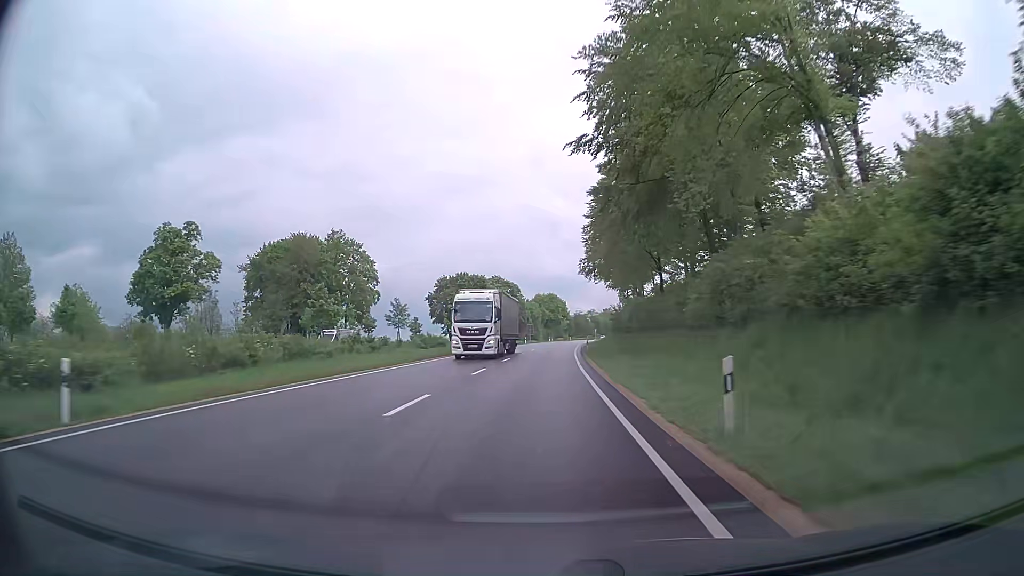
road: primary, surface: asphalt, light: Day
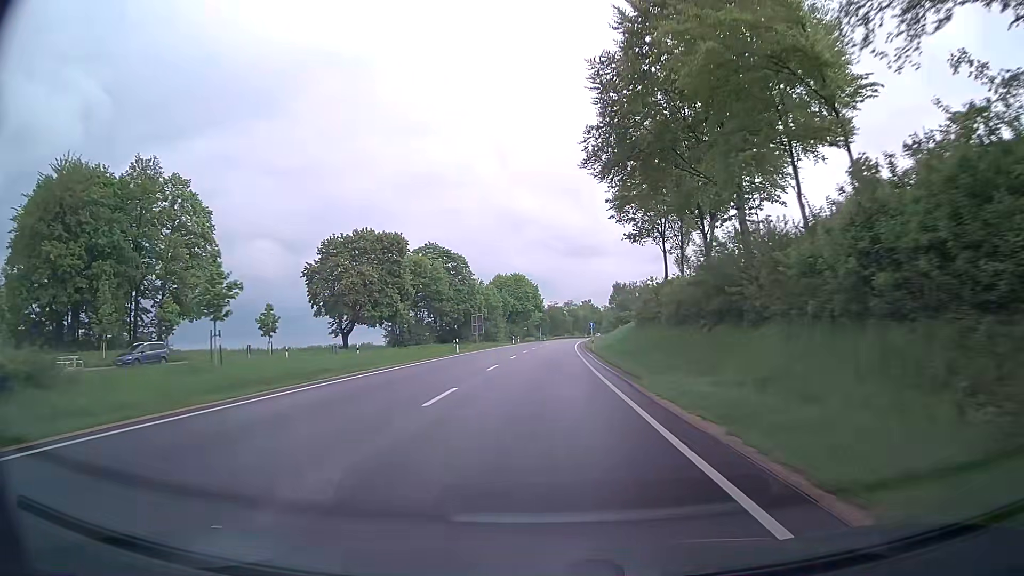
(+1.1, +58.7) m; +3°
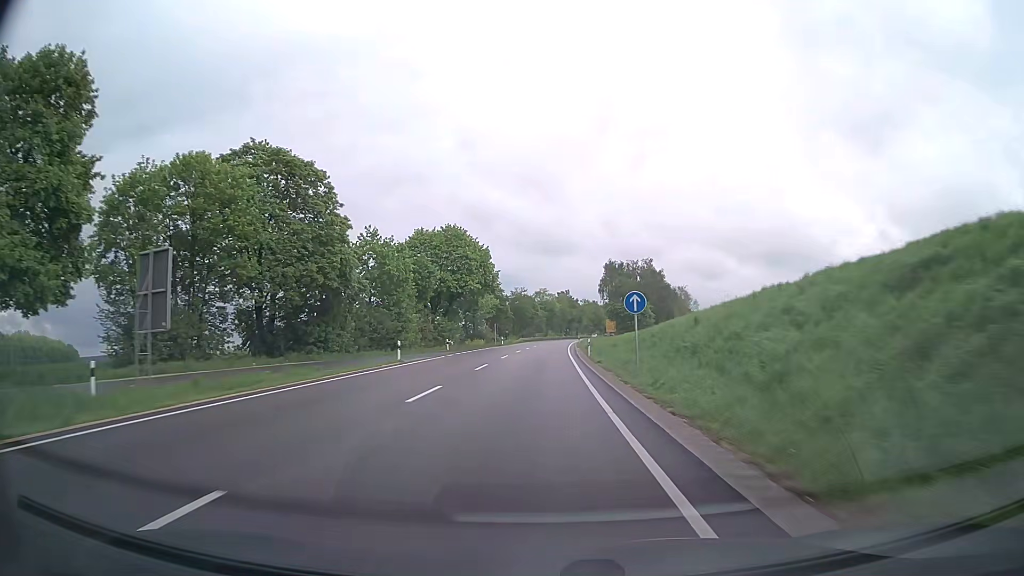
(+1.6, +59.1) m; +3°
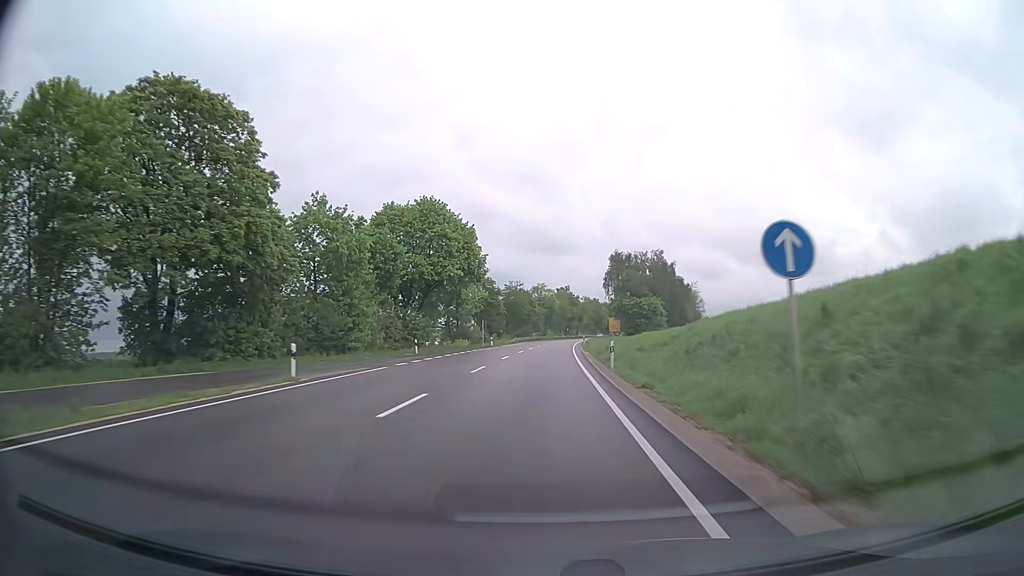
(0.0, +14.8) m; 0°
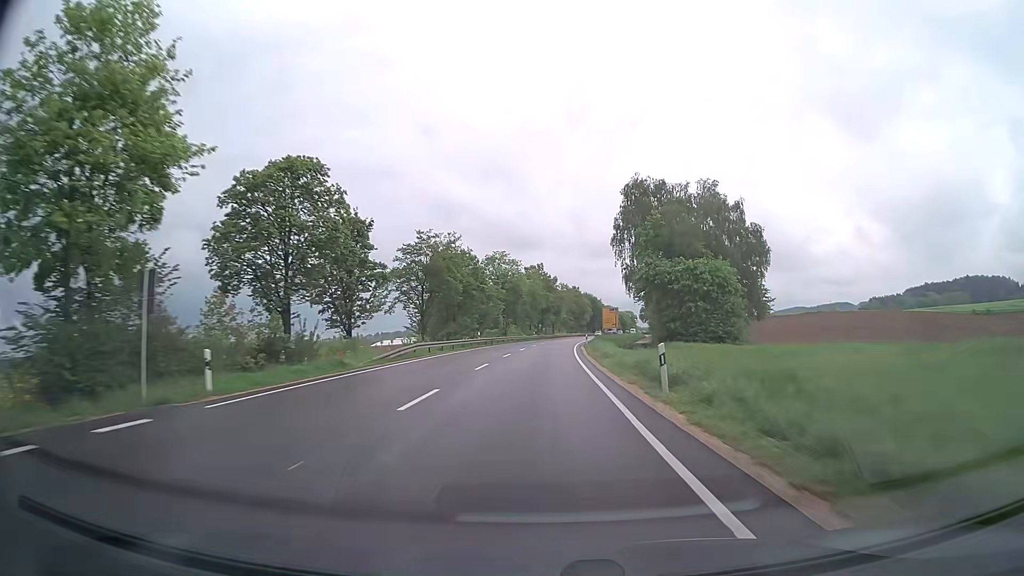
(+1.2, +59.1) m; +3°
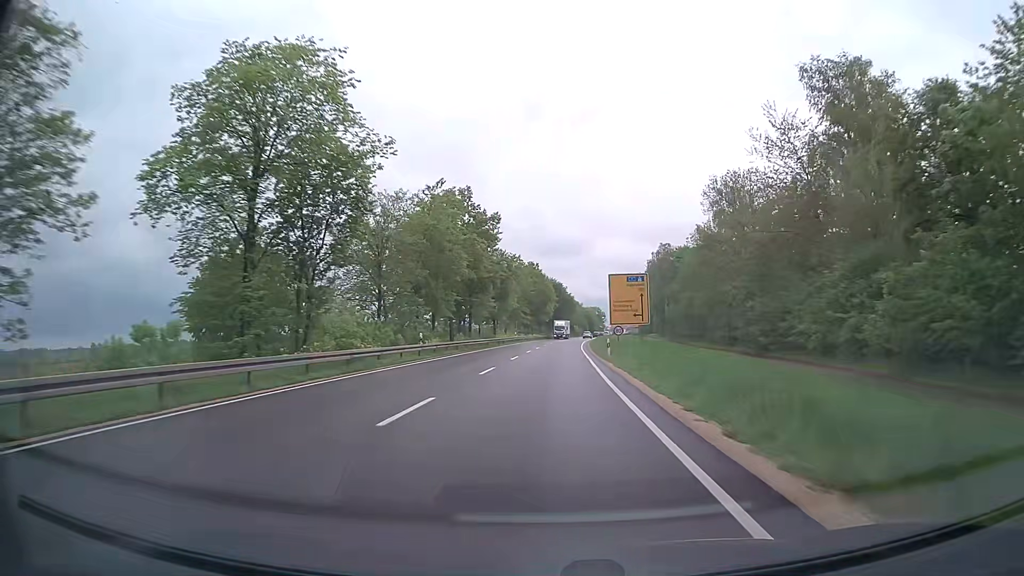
(+2.2, +73.0) m; +4°
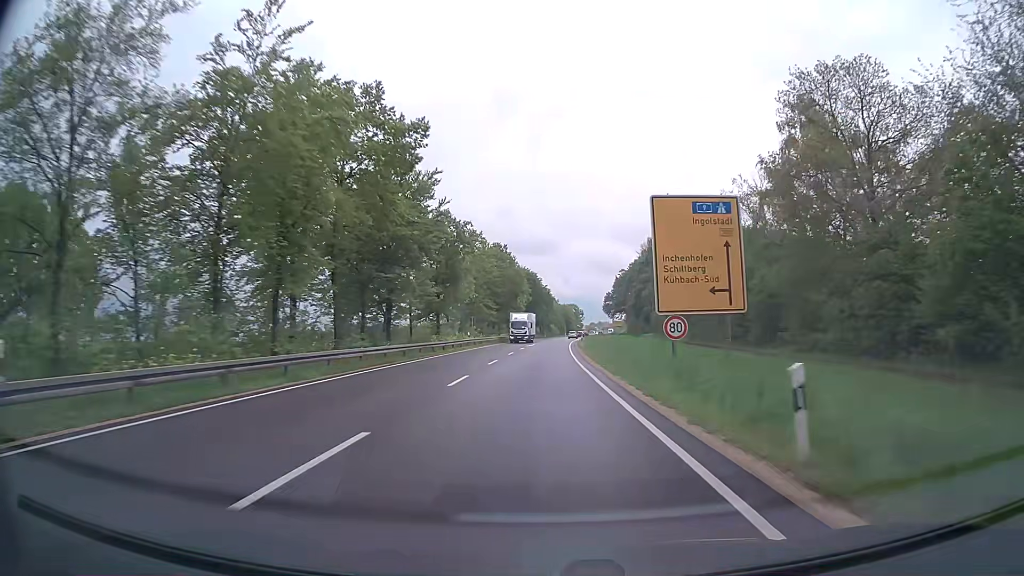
(+0.5, +28.5) m; +2°
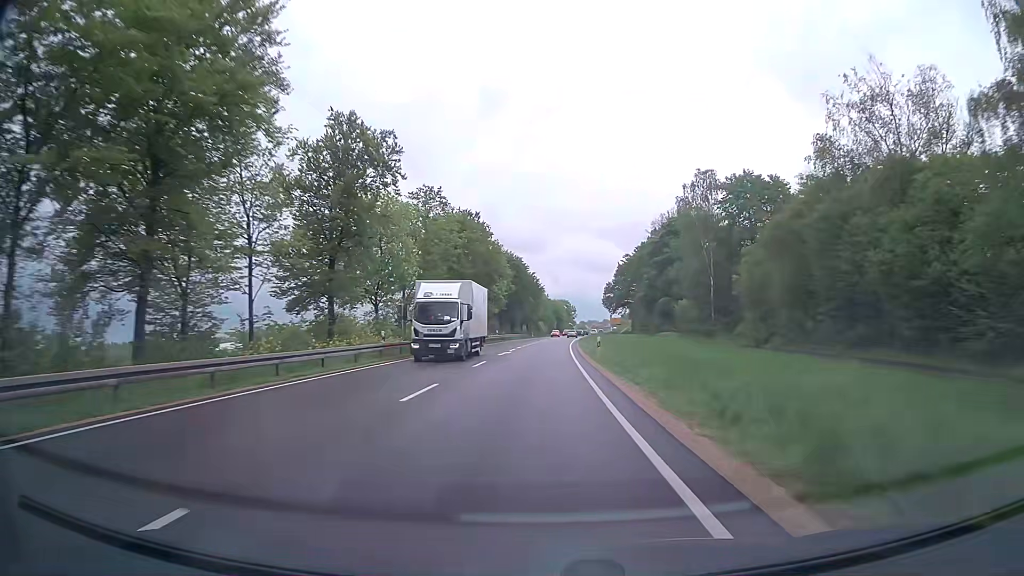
(+0.3, +28.0) m; +1°
(0, +10) (0, +20) (0, +30) (0, +40) (+1, +50) (+1, +60) (+2, +70) (+2, +80) (+3, +90) (+4, +100) m
